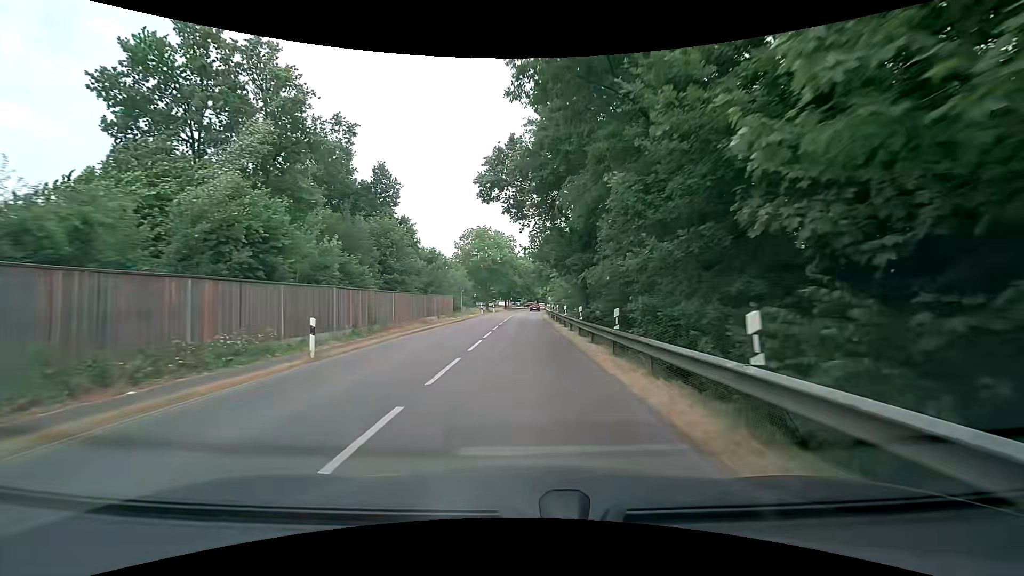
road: secondary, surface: asphalt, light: Day
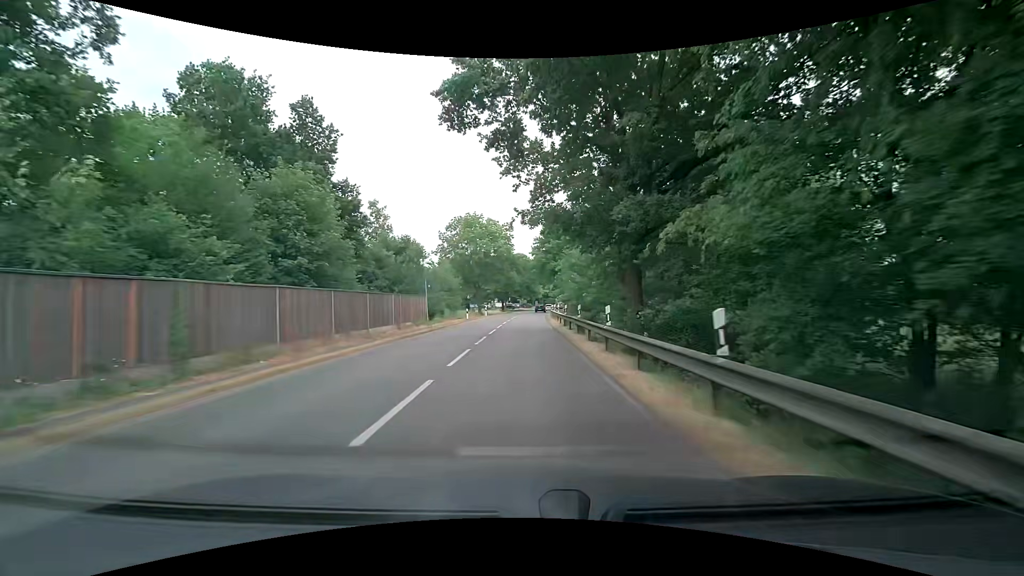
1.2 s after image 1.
(+0.1, +15.4) m; 0°
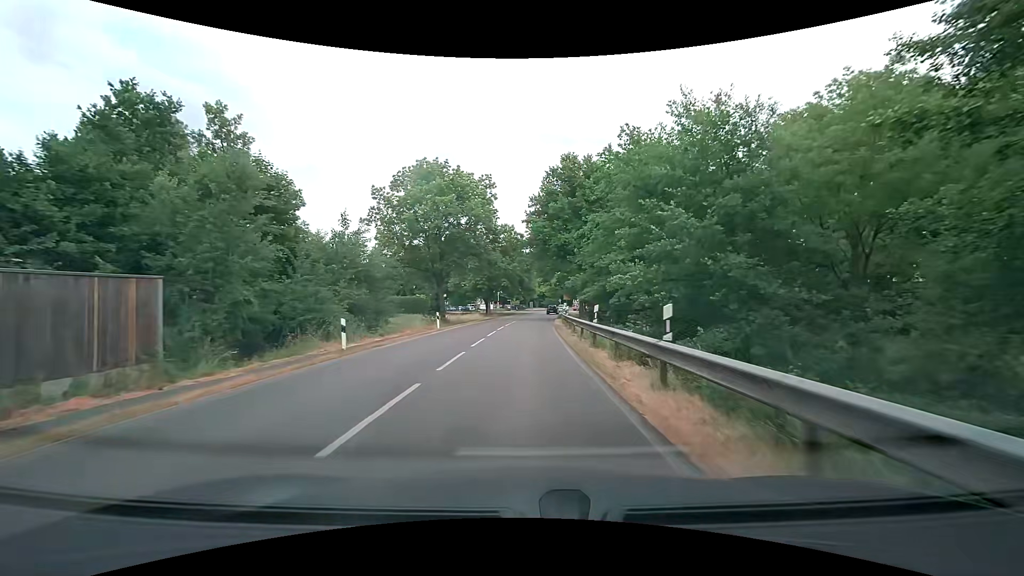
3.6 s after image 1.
(+0.1, +30.5) m; +1°
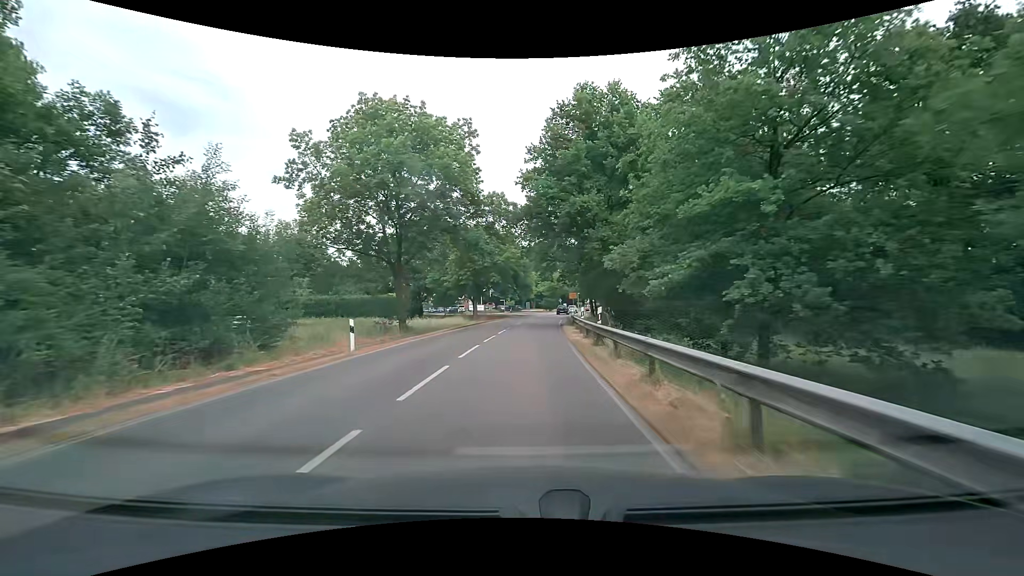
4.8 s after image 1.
(+0.1, +15.2) m; 0°
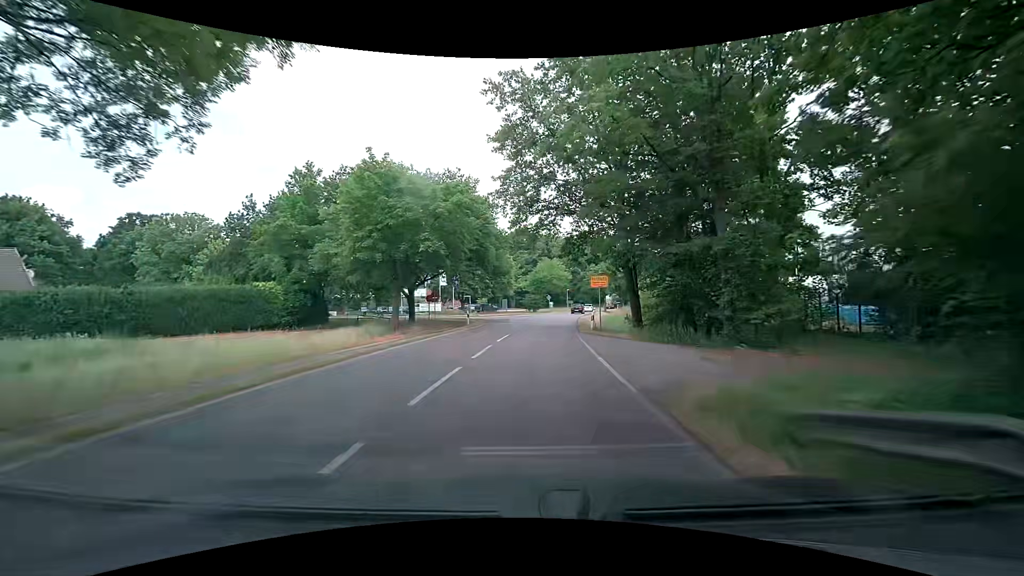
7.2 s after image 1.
(+0.4, +30.4) m; +2°
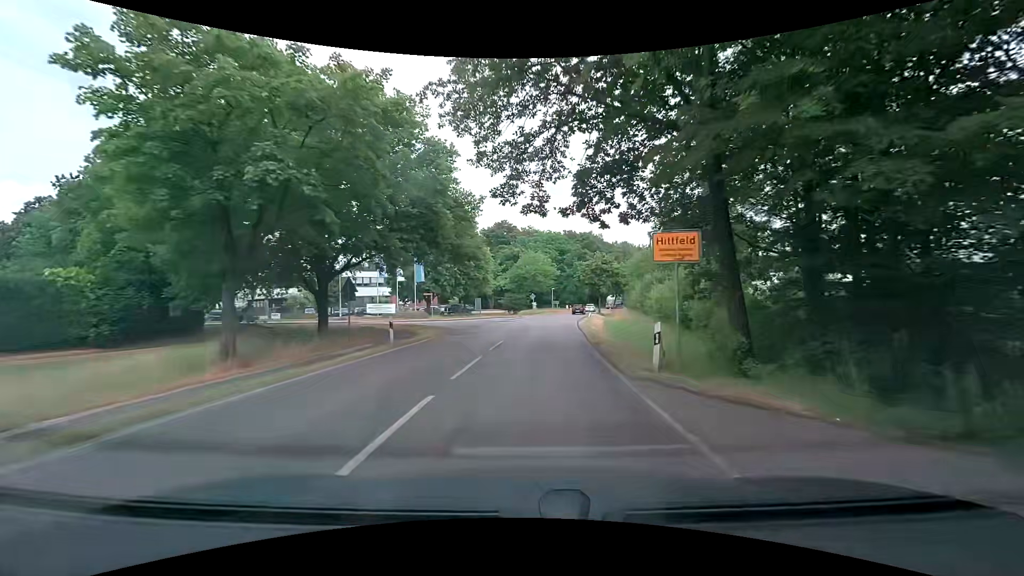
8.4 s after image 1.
(+0.3, +15.2) m; +1°
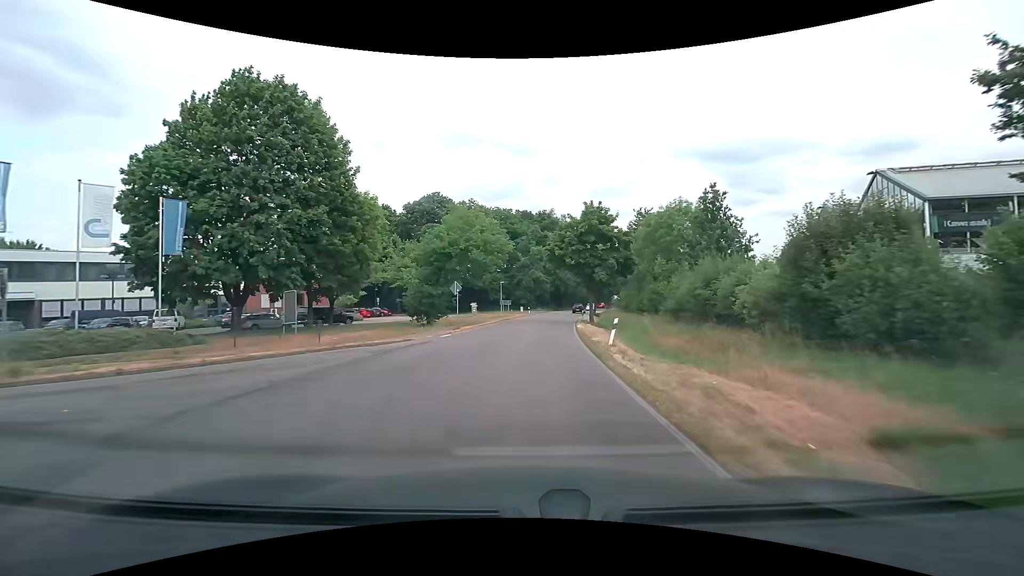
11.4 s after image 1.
(+2.6, +37.9) m; +7°
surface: paved
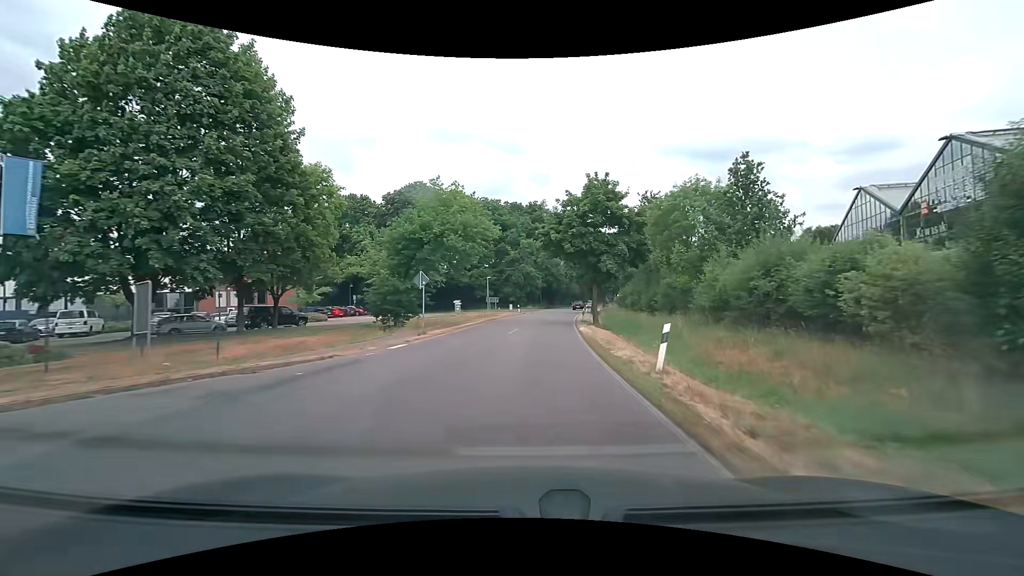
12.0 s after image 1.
(+0.1, +7.6) m; +1°
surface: asphalt
(0, +10) (+1, +20) (+1, +30) (+2, +40) (+3, +50) (+4, +60) (+6, +70) (+8, +79) (+10, +89) (+12, +99) m
